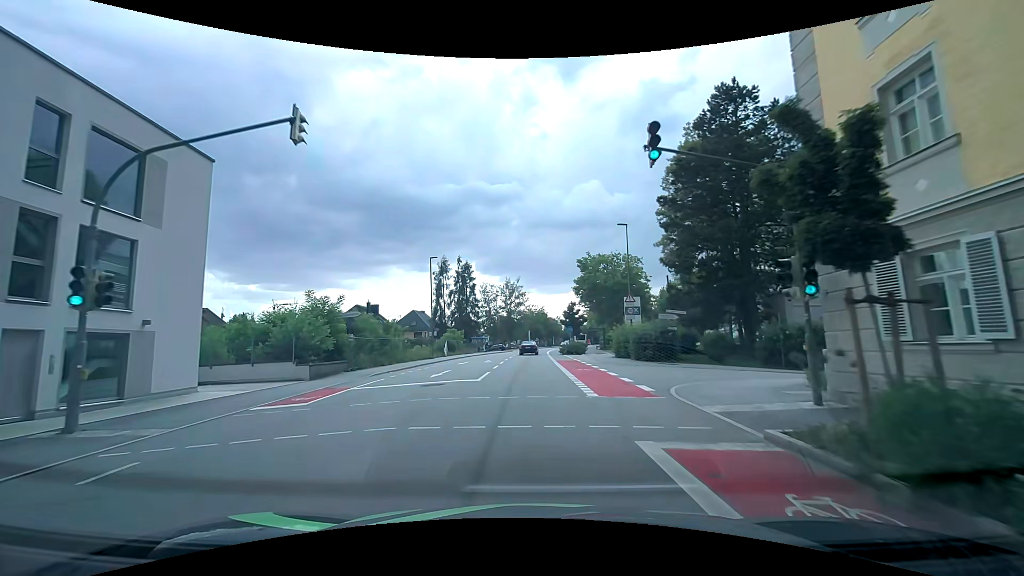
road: tertiary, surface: asphalt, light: Day
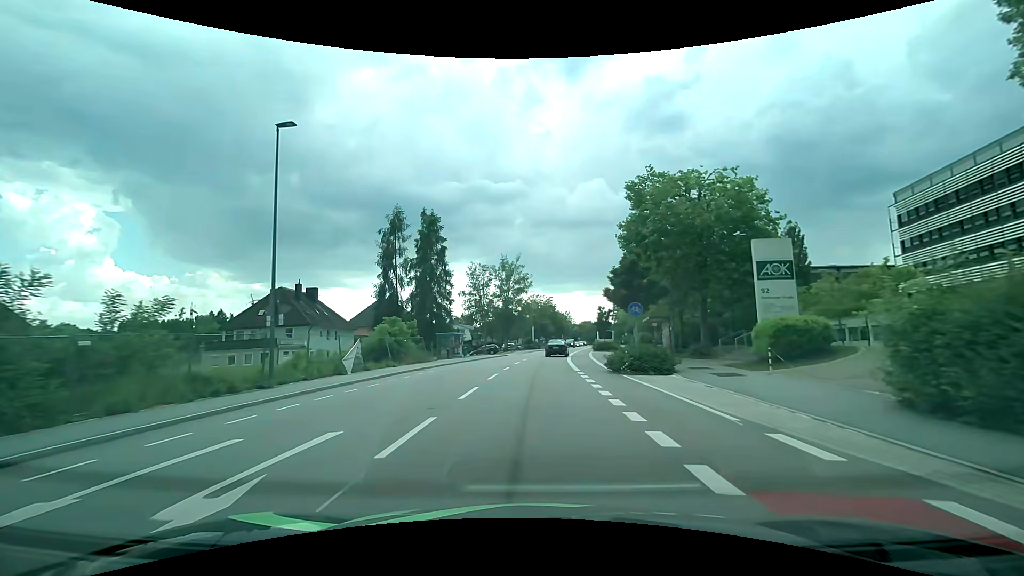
(-0.2, +31.7) m; -1°
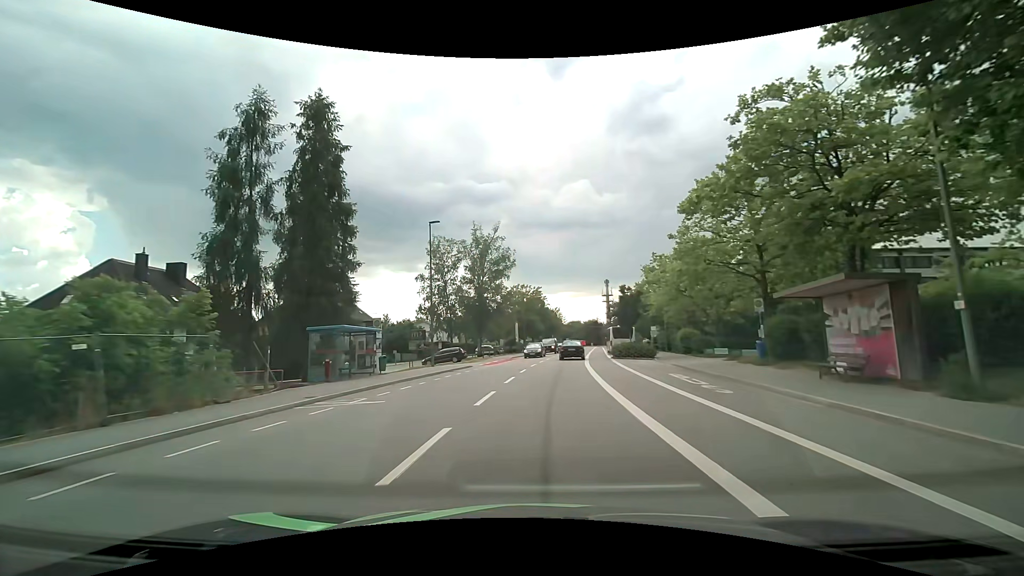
(+0.3, +24.8) m; +2°
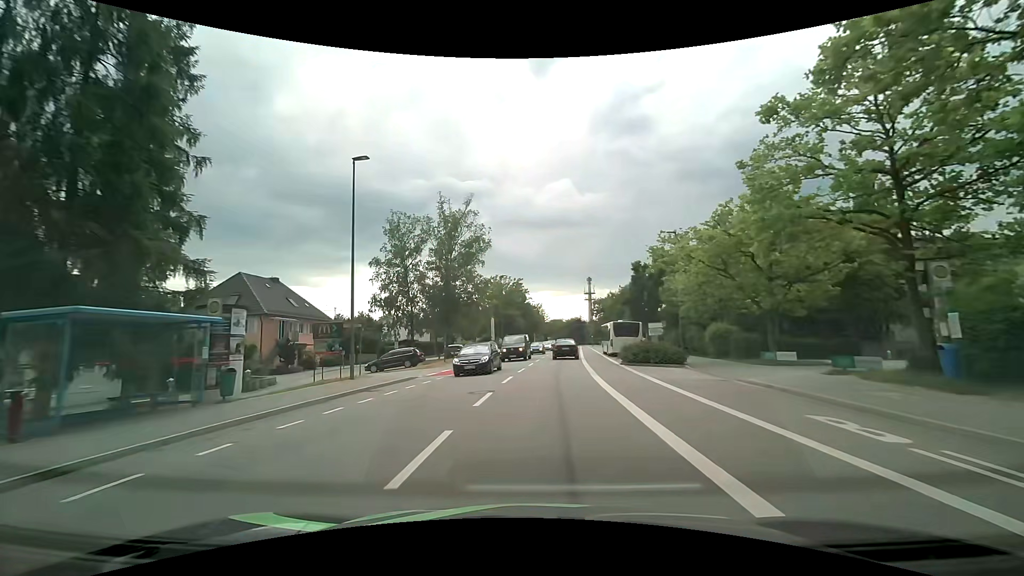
(+0.1, +12.0) m; +2°
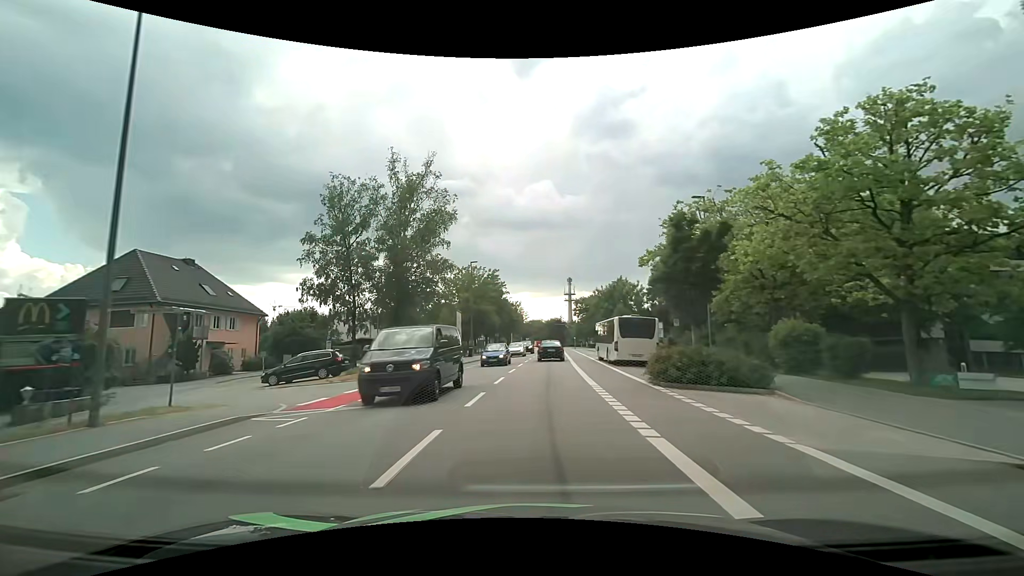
(+0.2, +11.8) m; +3°
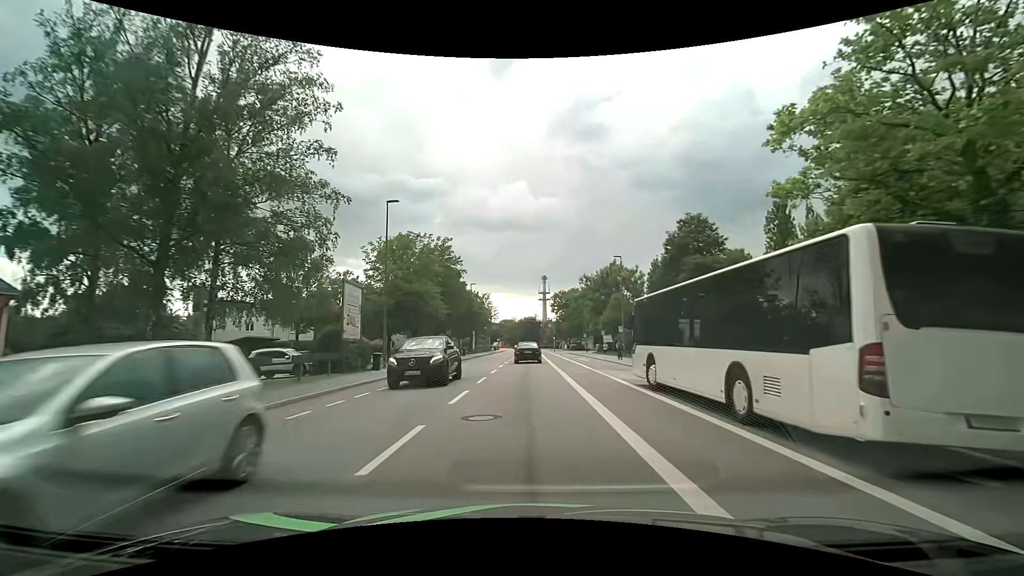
(+0.4, +23.5) m; +3°
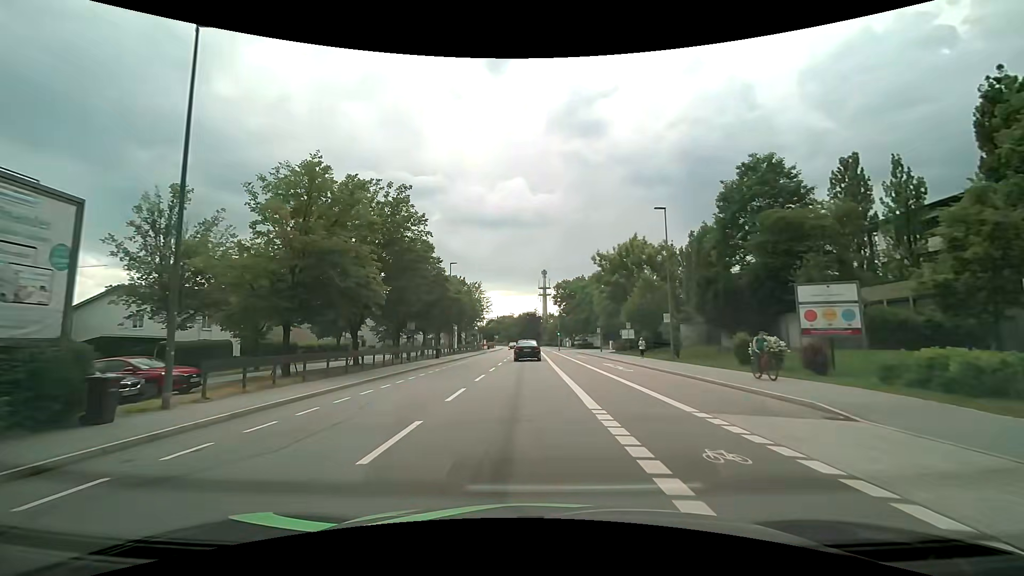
(+0.1, +17.6) m; 0°
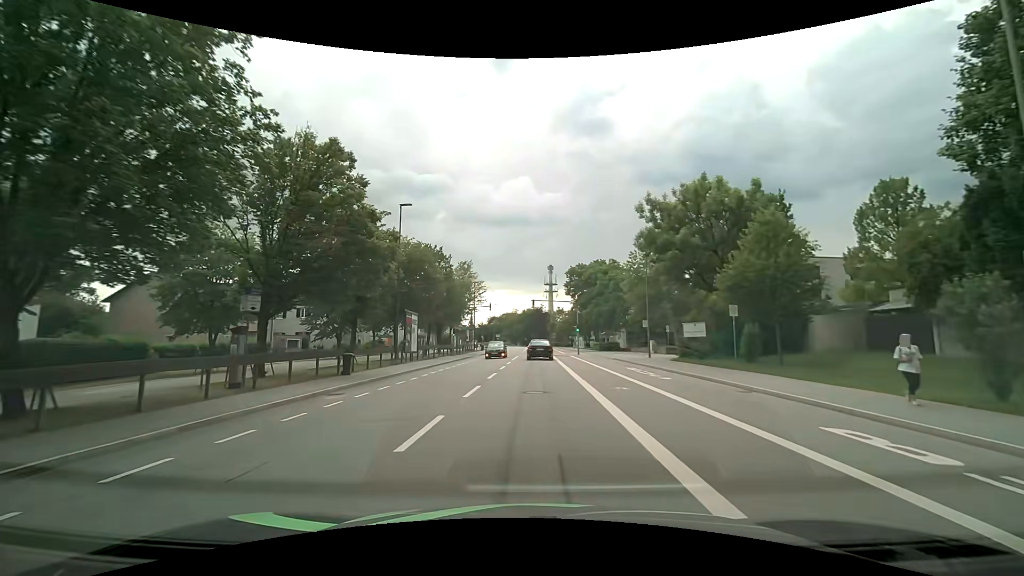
(-0.2, +23.6) m; -1°
(0, +10) (0, +20) (0, +30) (+1, +40) (+1, +50) (+1, +60) (+1, +70) (+1, +80) (+1, +90) (+1, +100) m
